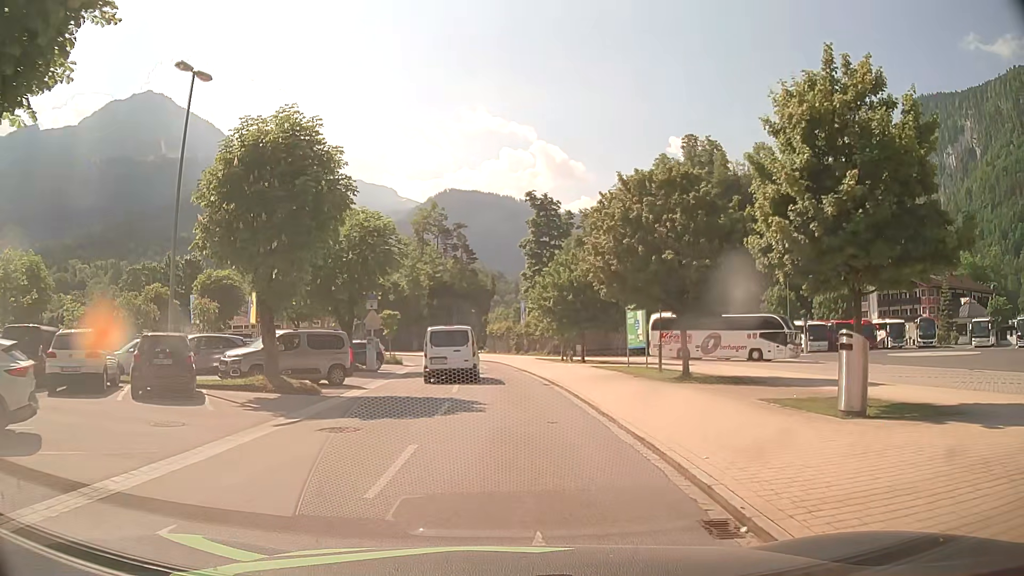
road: service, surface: asphalt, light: Day
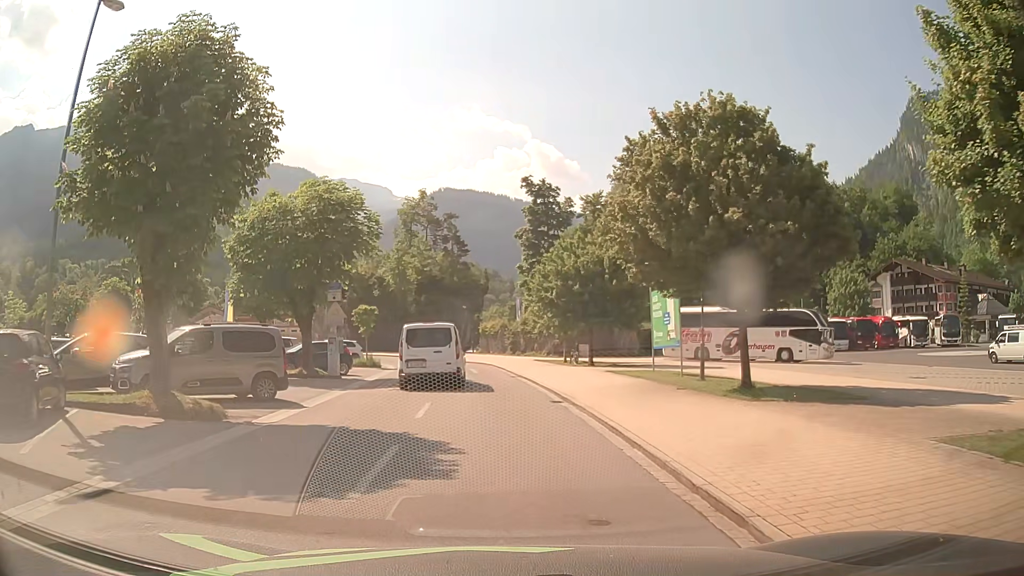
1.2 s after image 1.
(0.0, +6.2) m; 0°
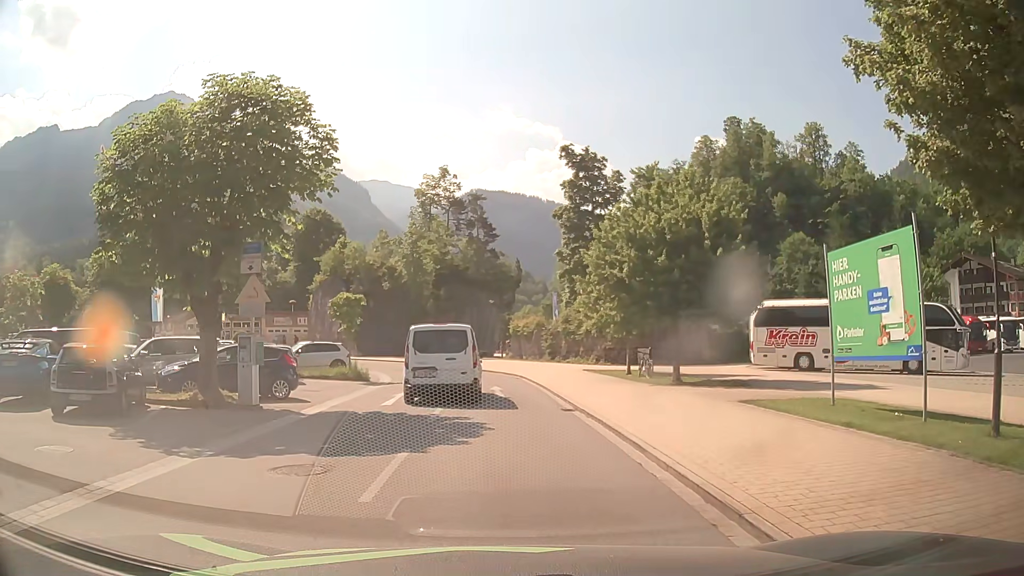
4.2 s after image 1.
(-0.2, +11.7) m; -3°
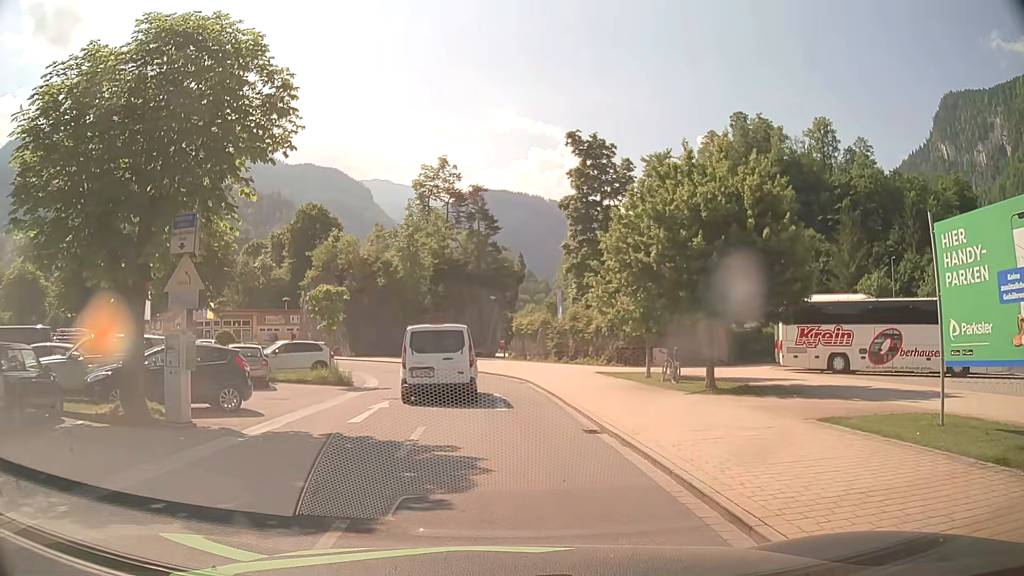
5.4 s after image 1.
(0.0, +3.6) m; -1°
